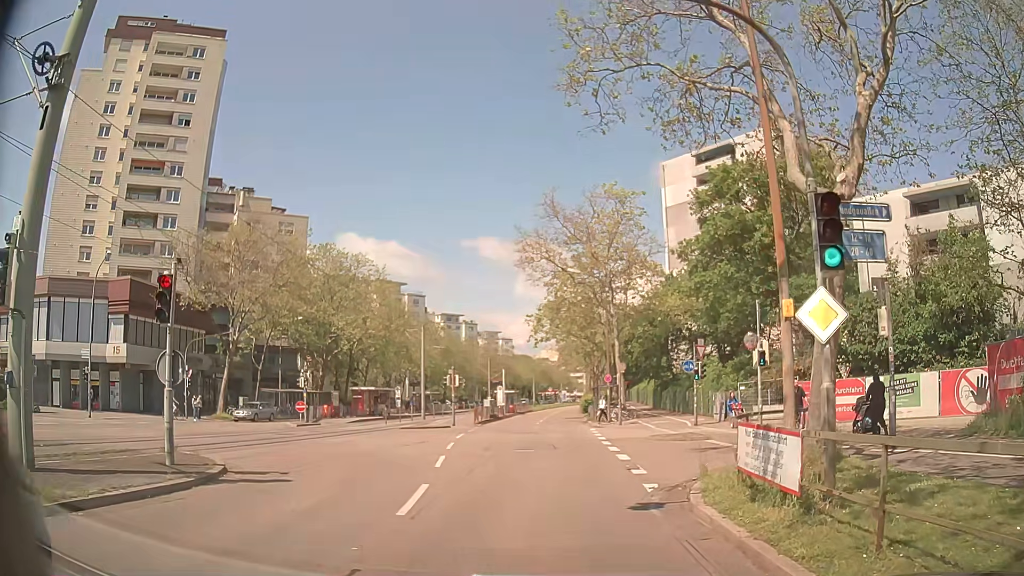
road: tertiary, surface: asphalt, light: Day
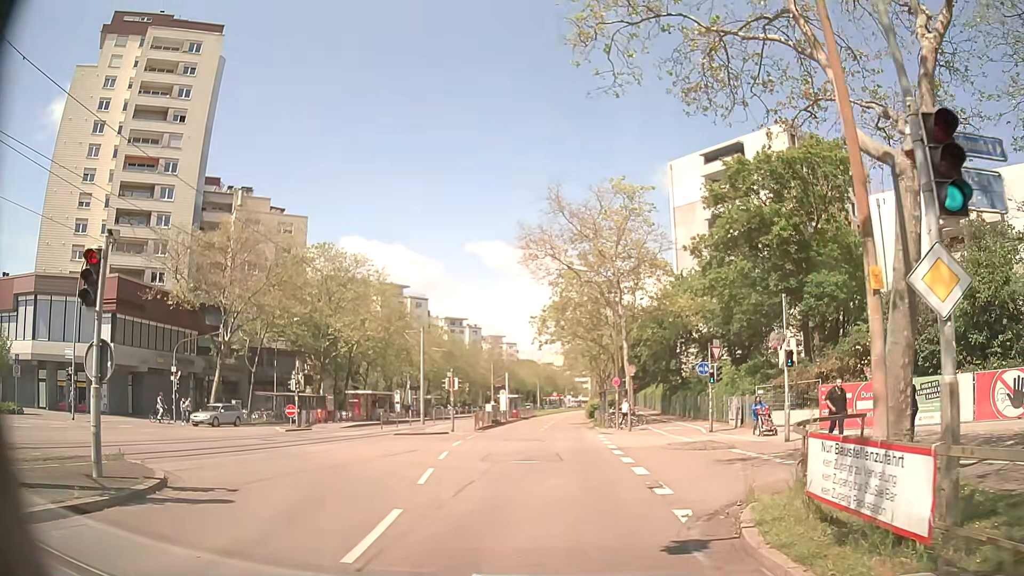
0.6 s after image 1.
(+0.1, +2.4) m; +2°
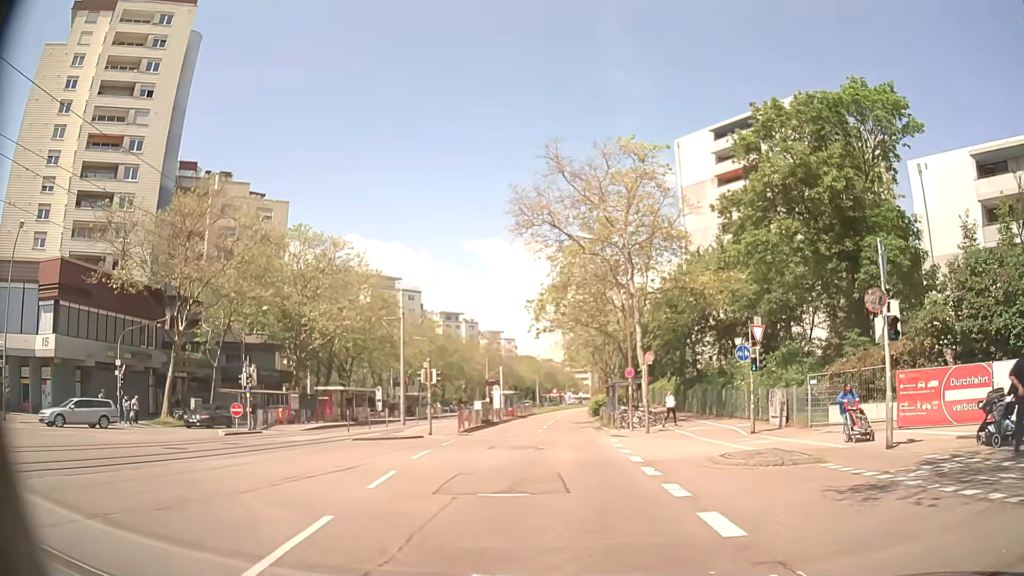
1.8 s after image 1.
(0.0, +7.0) m; 0°
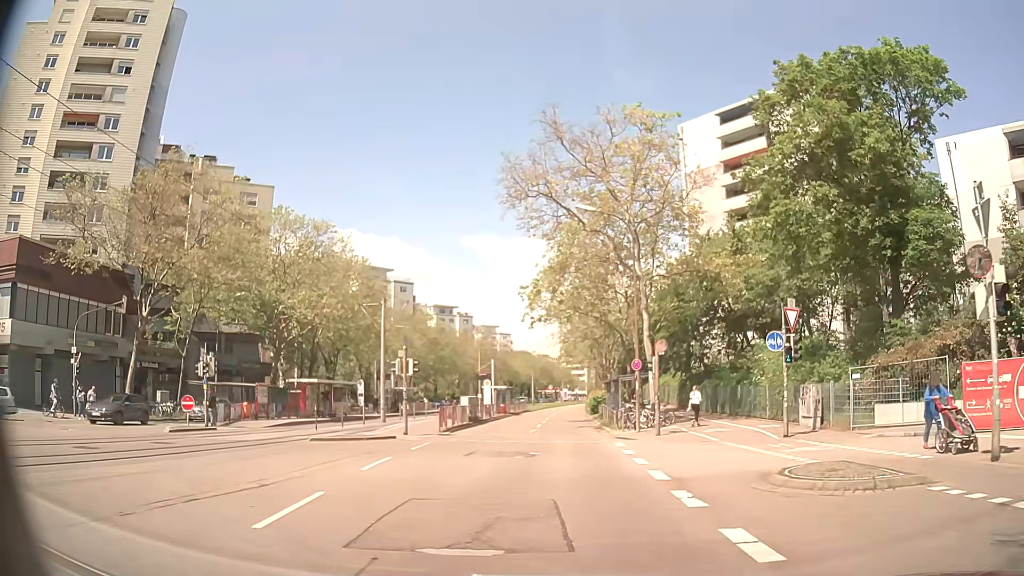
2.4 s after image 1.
(0.0, +4.3) m; +1°
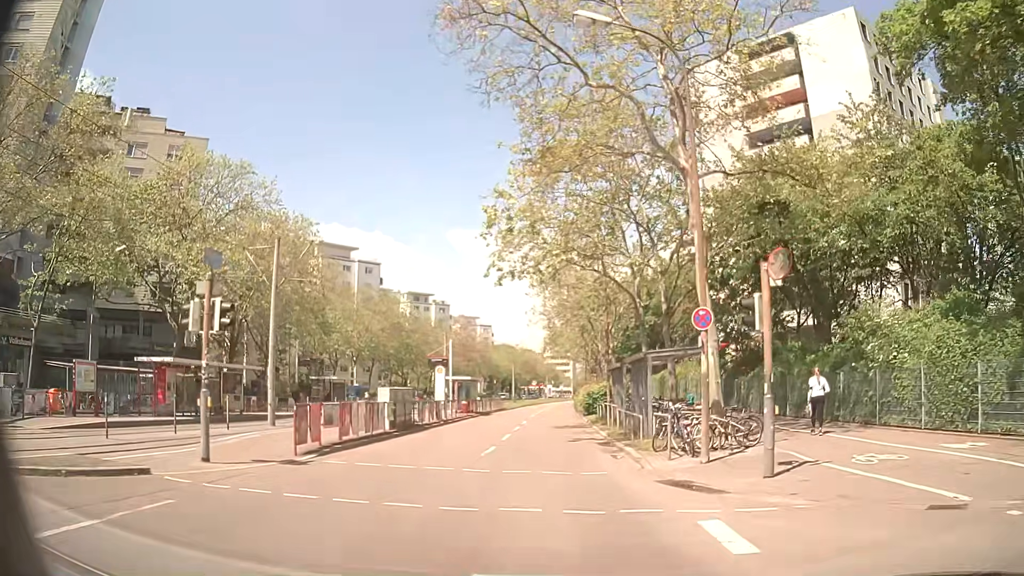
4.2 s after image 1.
(+0.3, +14.8) m; +1°
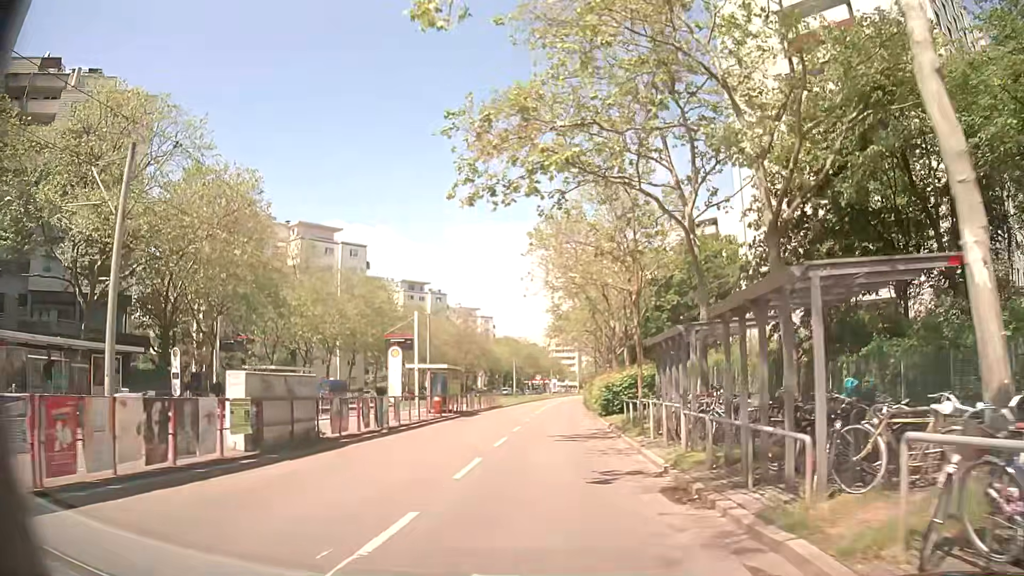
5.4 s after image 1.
(0.0, +11.3) m; -1°
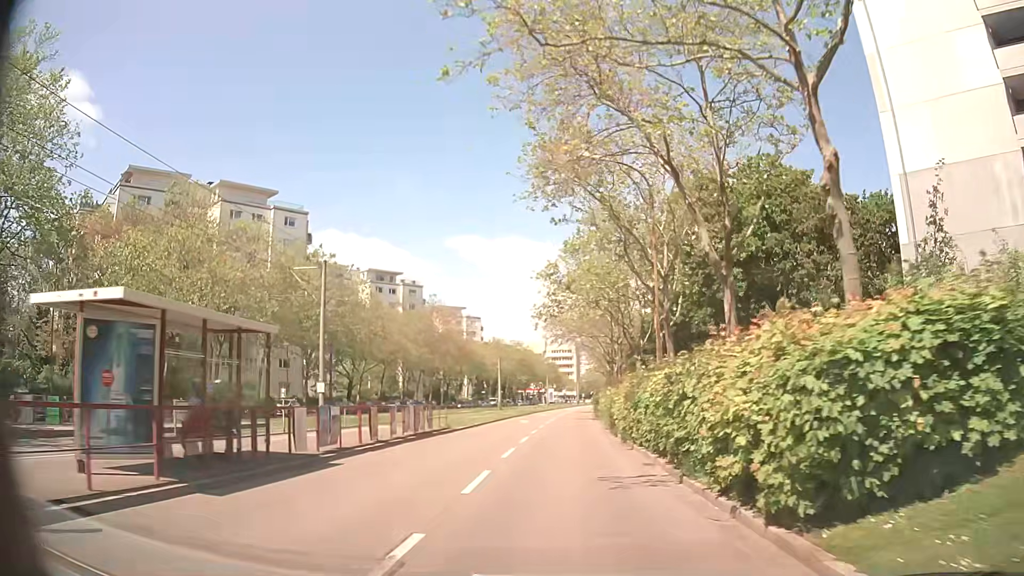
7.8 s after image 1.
(+0.2, +25.3) m; +1°
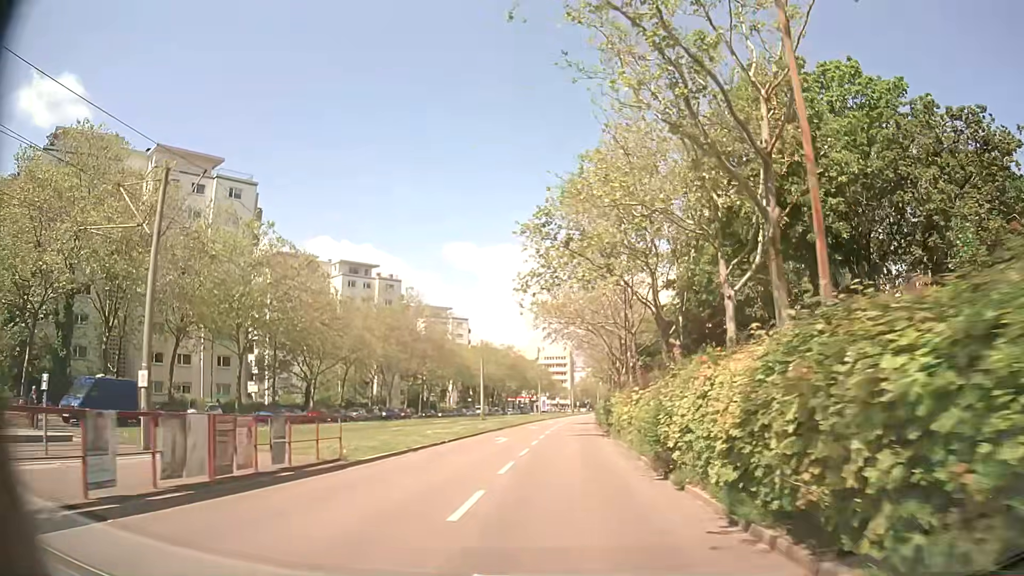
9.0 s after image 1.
(-0.1, +13.9) m; 0°
(0, +10) (0, +20) (0, +30) (+1, +40) (+1, +50) (+2, +60) (+2, +70) (+3, +80) (+4, +90) (+5, +100) m
